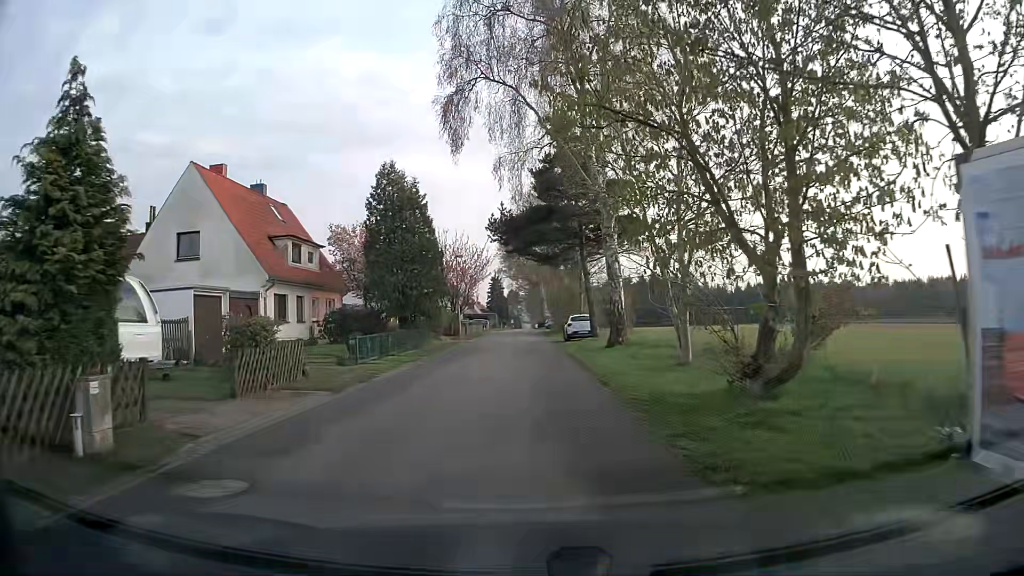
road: unclassified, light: Day
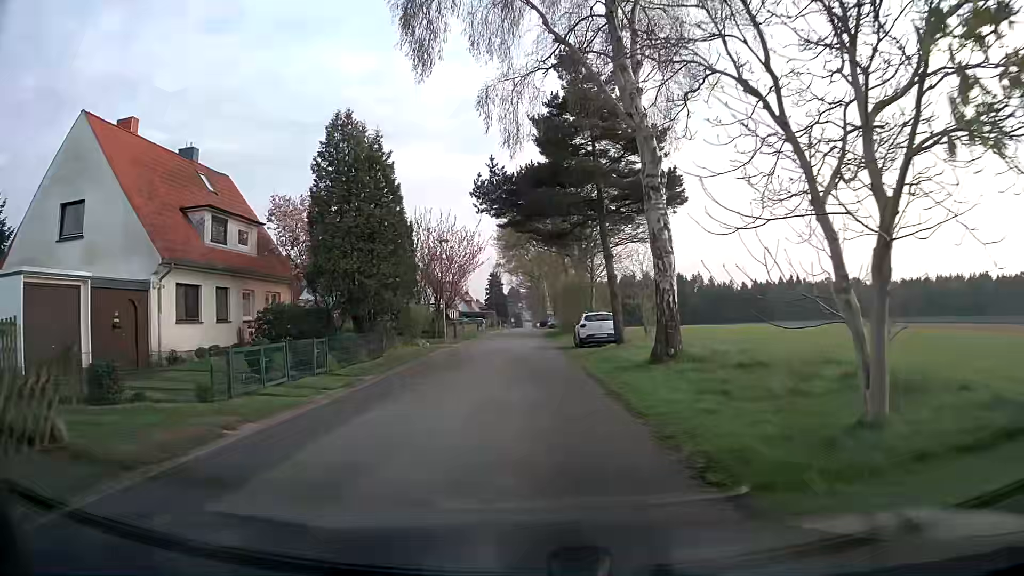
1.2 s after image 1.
(0.0, +9.0) m; 0°
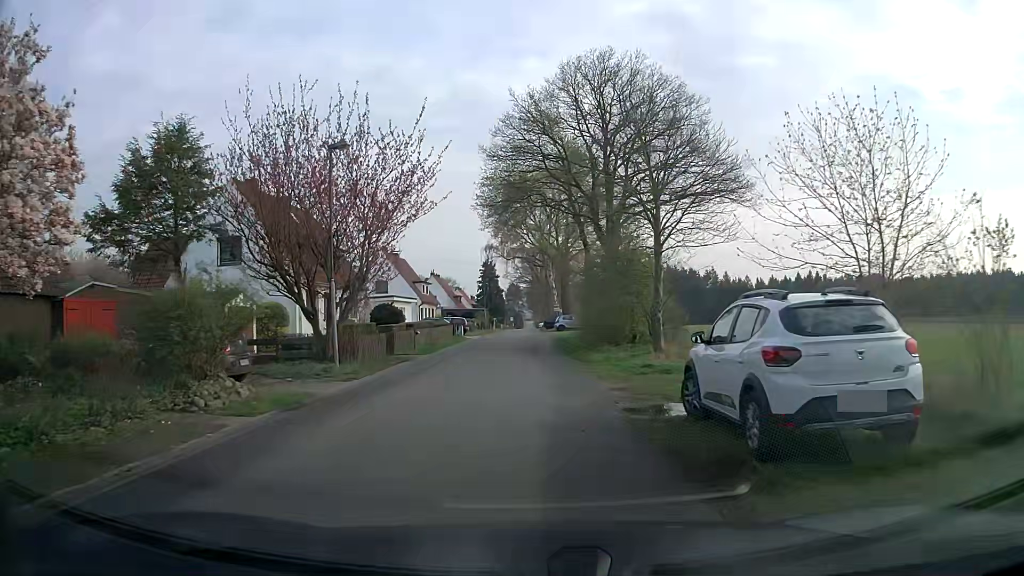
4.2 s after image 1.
(-0.1, +22.6) m; -1°
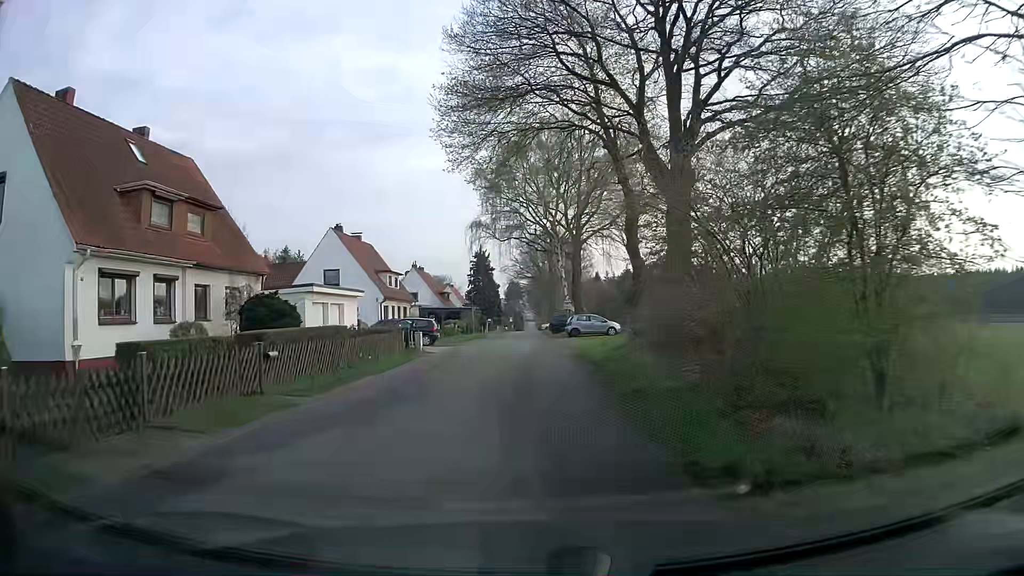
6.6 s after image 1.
(+0.1, +18.1) m; 0°
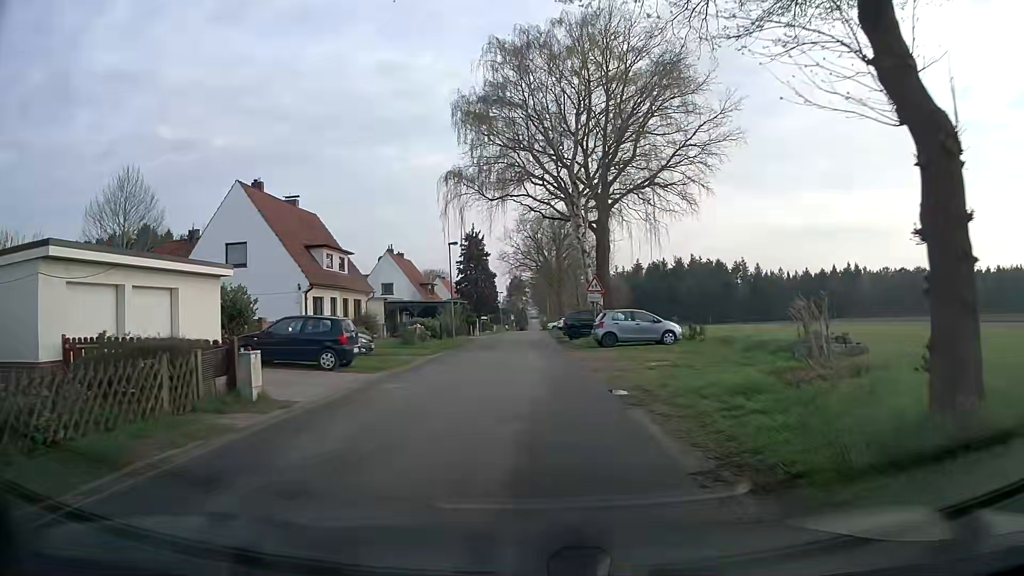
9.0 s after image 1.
(-0.1, +18.1) m; 0°
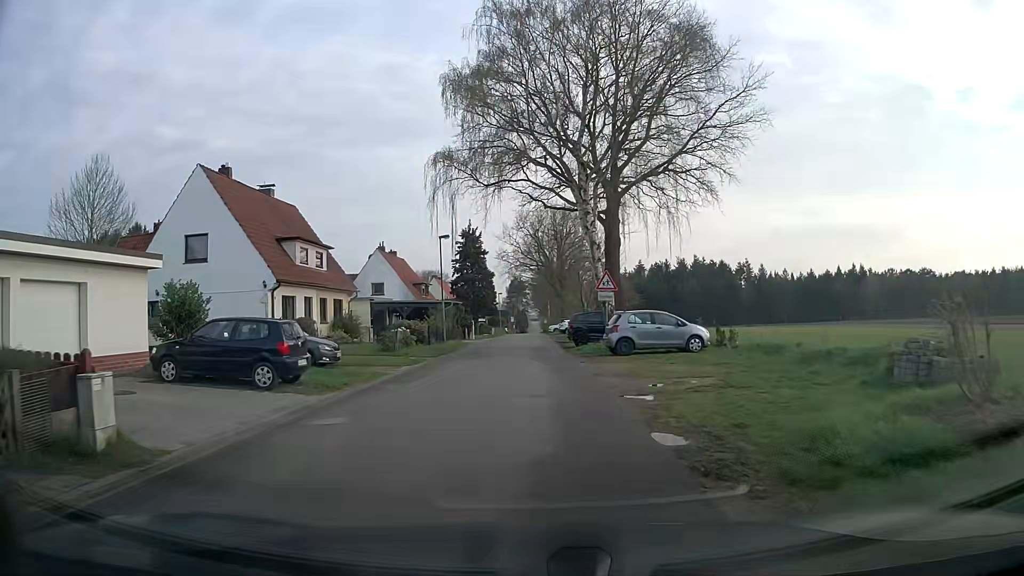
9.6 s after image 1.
(0.0, +4.5) m; 0°
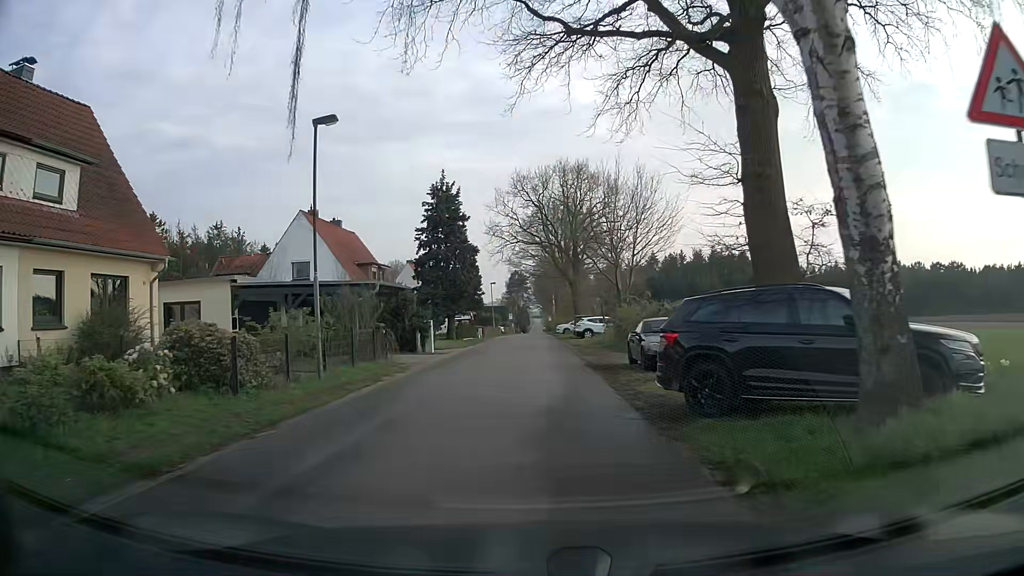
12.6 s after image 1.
(-0.3, +22.6) m; -1°
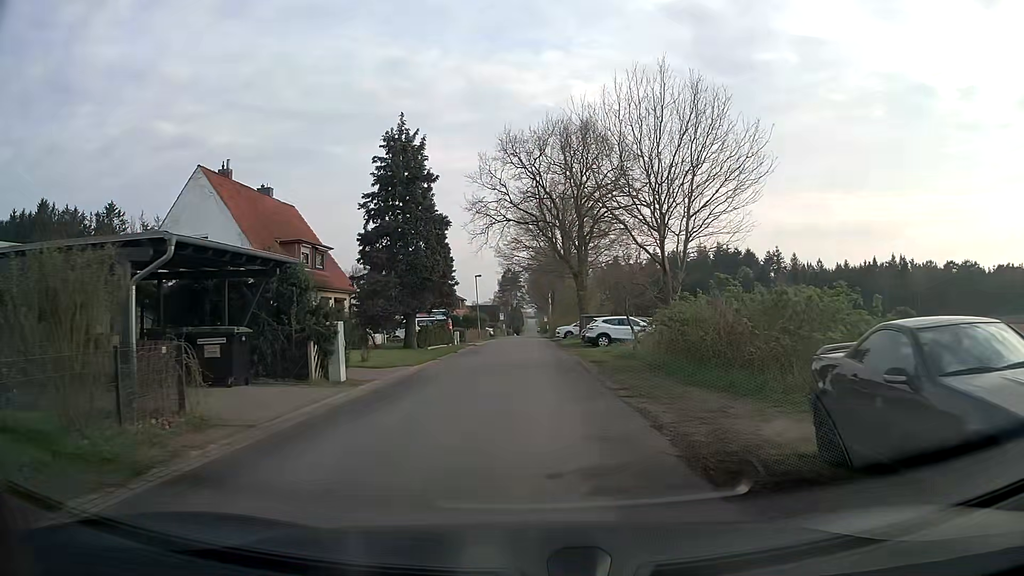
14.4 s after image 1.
(+0.1, +13.7) m; 0°
